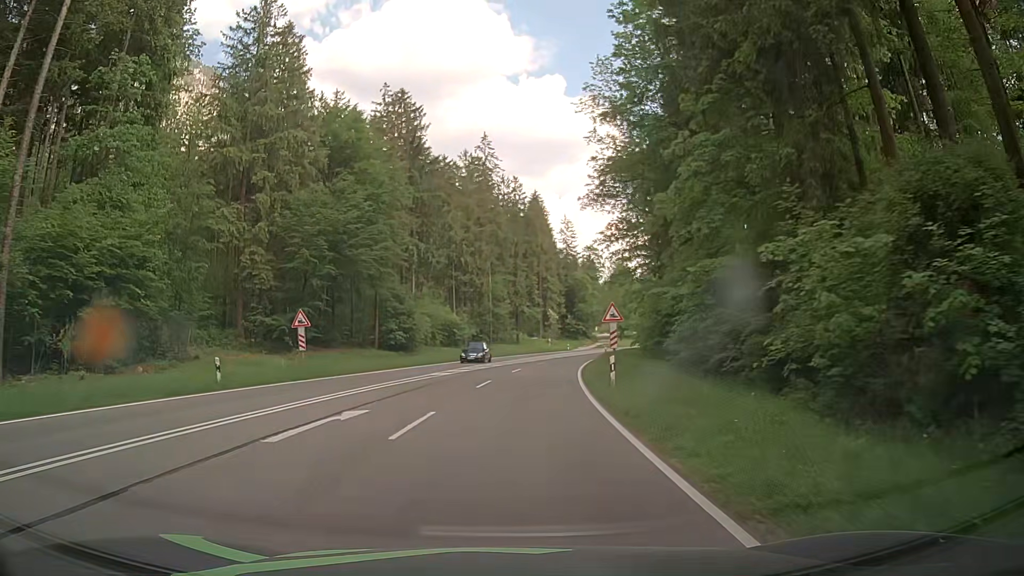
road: primary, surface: asphalt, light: Day
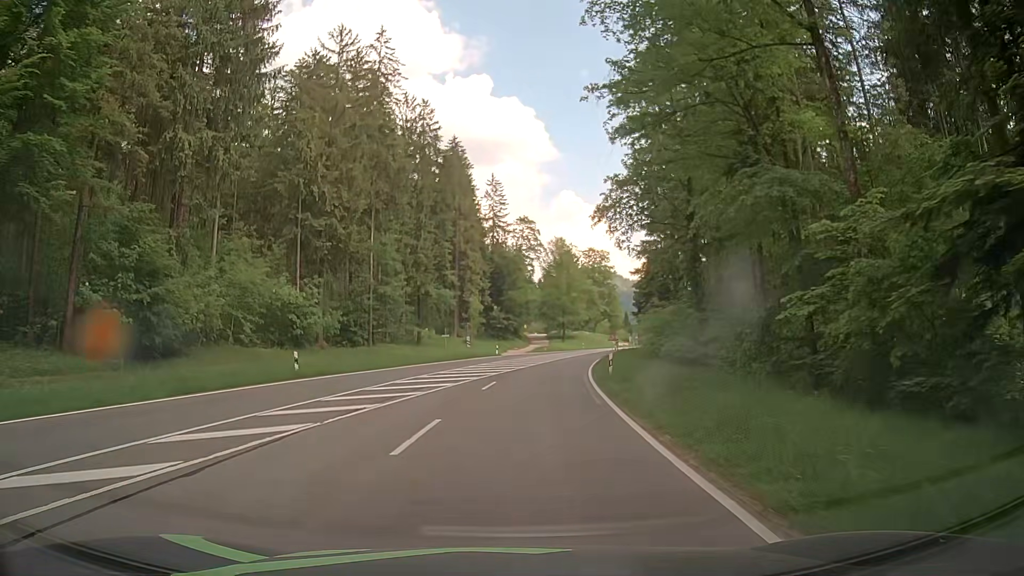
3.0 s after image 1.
(+1.5, +37.9) m; +6°
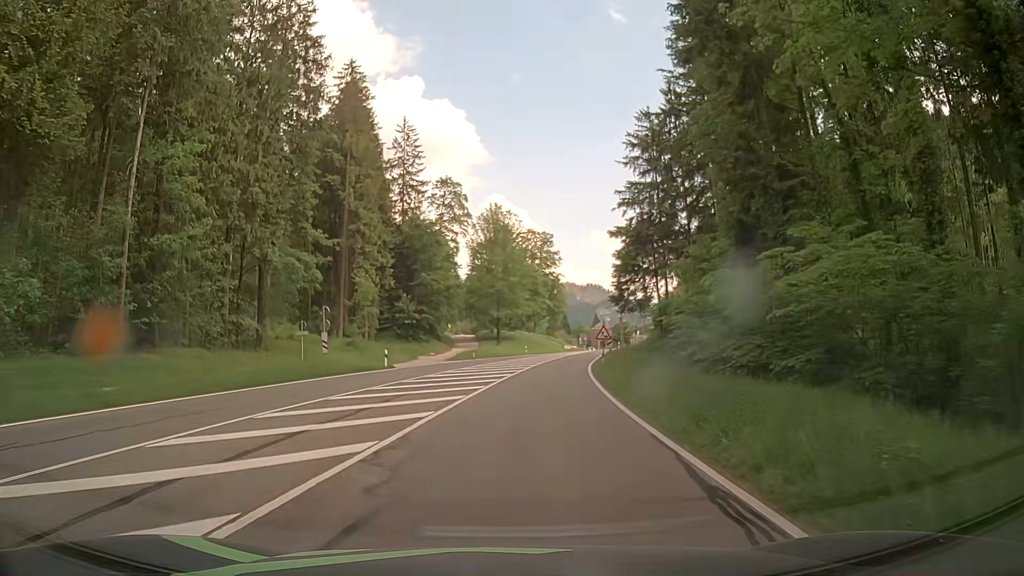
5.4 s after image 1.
(+1.6, +30.4) m; +6°
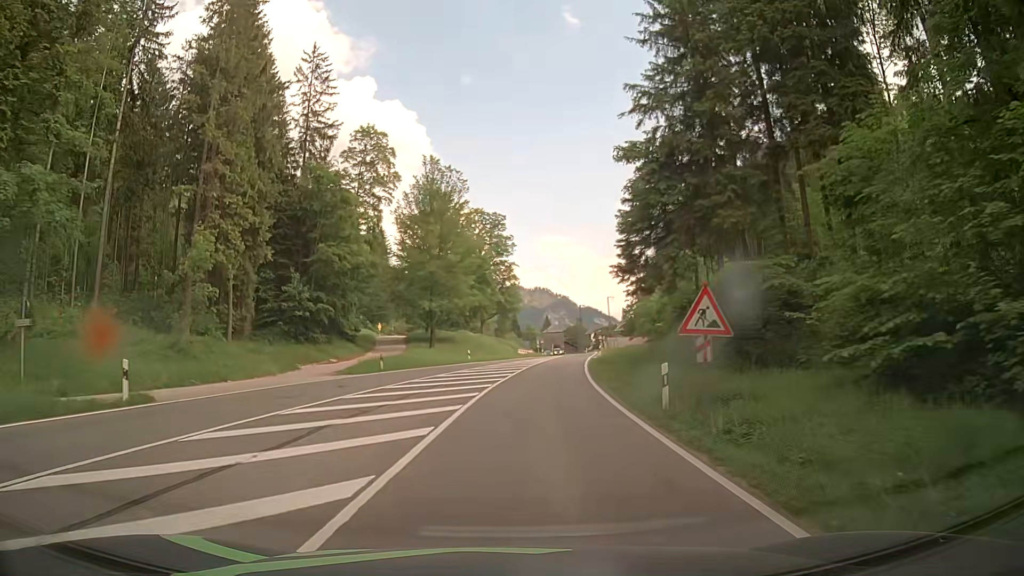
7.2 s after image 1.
(+0.9, +22.8) m; +4°
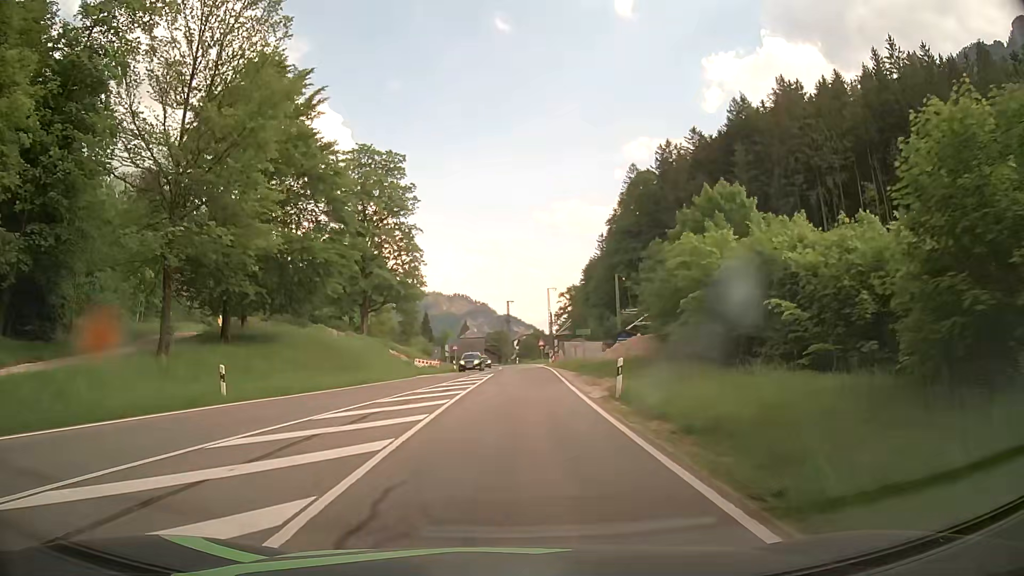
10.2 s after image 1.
(+2.7, +37.9) m; +7°
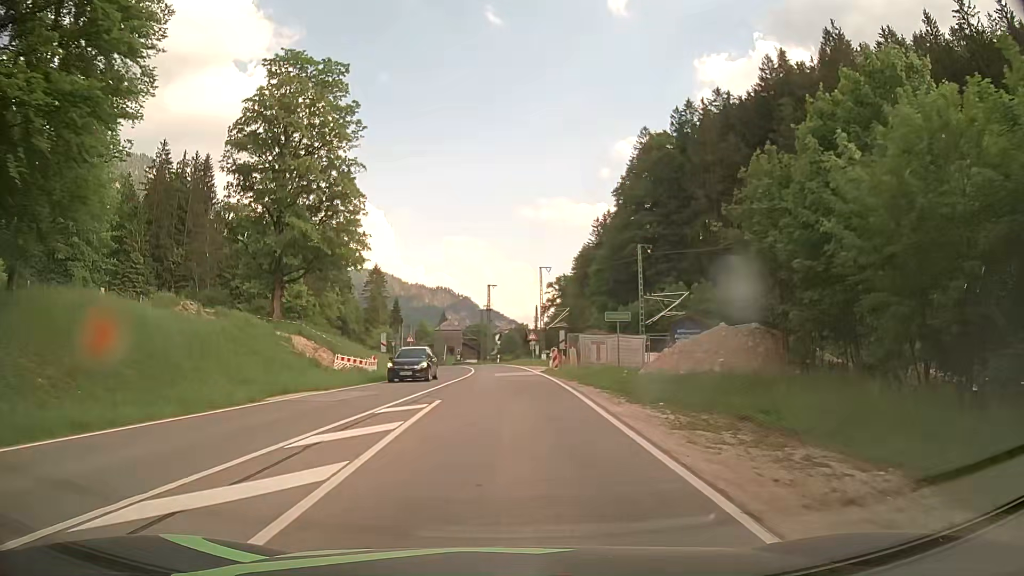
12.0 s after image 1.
(+0.5, +22.8) m; +2°
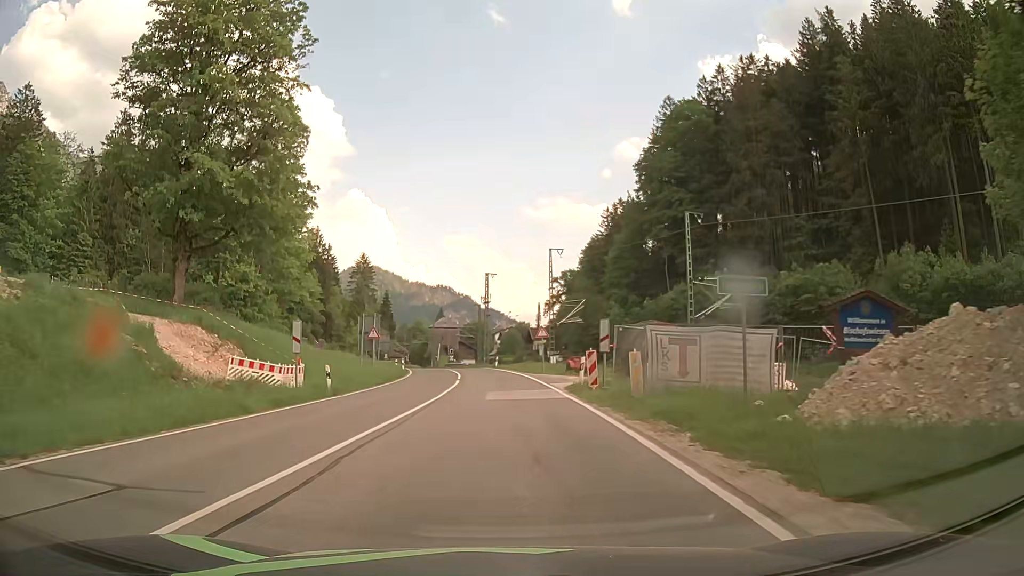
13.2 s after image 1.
(0.0, +15.3) m; -1°
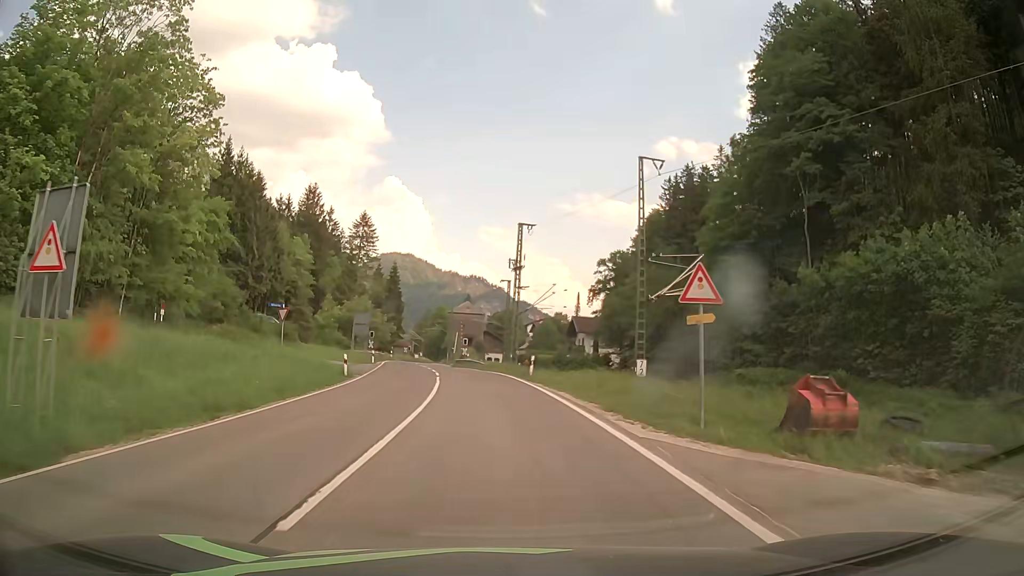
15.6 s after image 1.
(+0.2, +30.7) m; -2°
(0, +10) (-1, +20) (-1, +30) (-3, +40) (-4, +50) (-6, +60) (-7, +70) (-8, +79) (-7, +89) (-6, +99) m
